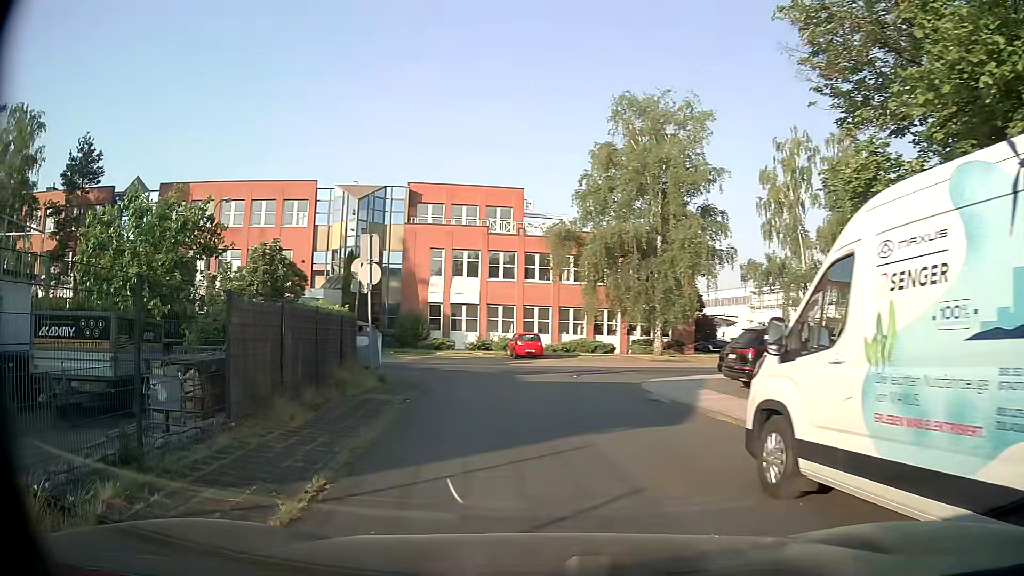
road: unclassified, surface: asphalt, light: Day
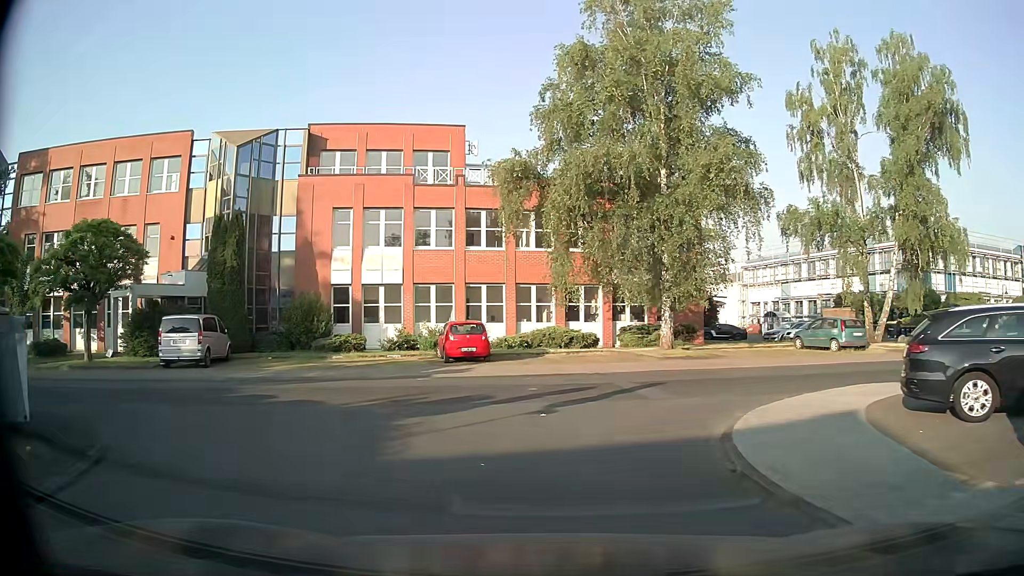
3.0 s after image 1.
(+0.3, +14.1) m; +3°
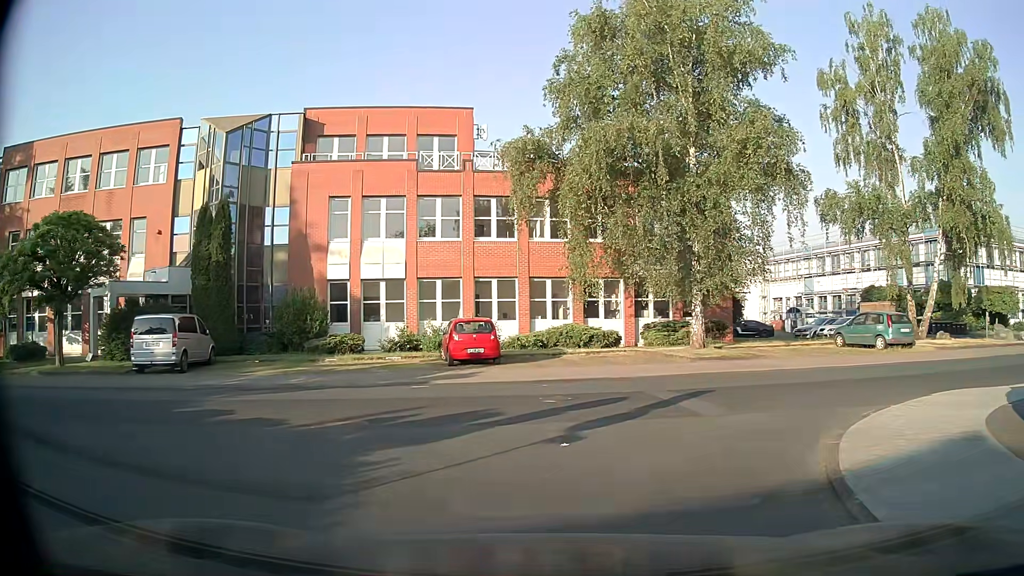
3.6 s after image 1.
(-0.1, +2.8) m; -2°
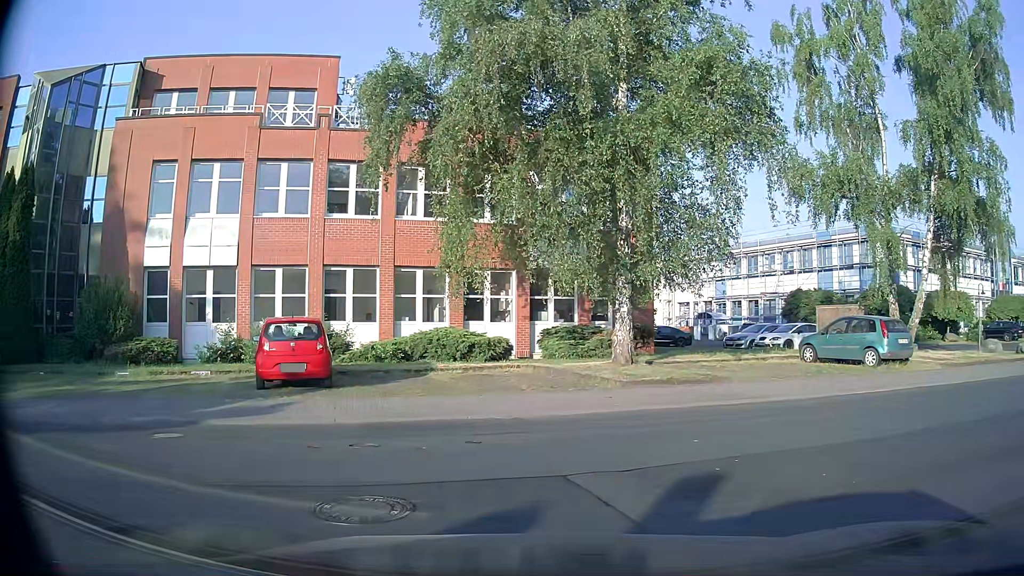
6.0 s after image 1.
(+0.4, +6.8) m; +9°
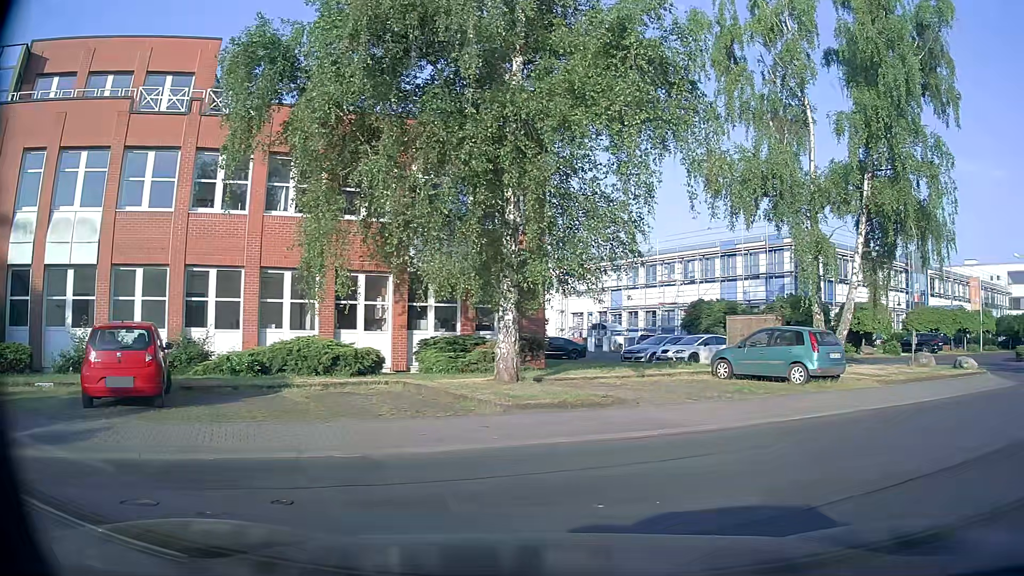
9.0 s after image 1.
(0.0, +2.5) m; +9°
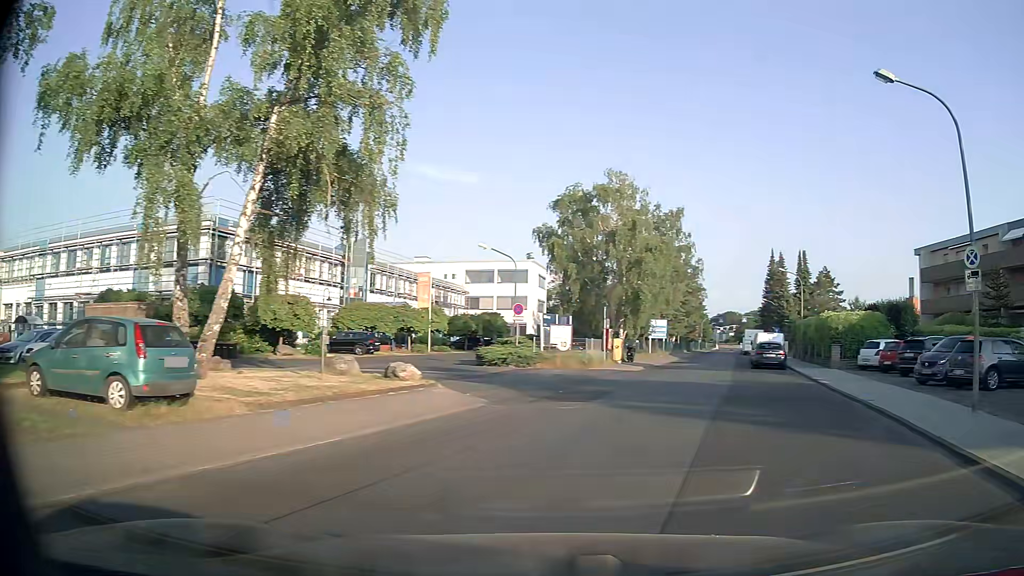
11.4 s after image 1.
(+2.9, +6.3) m; +47°
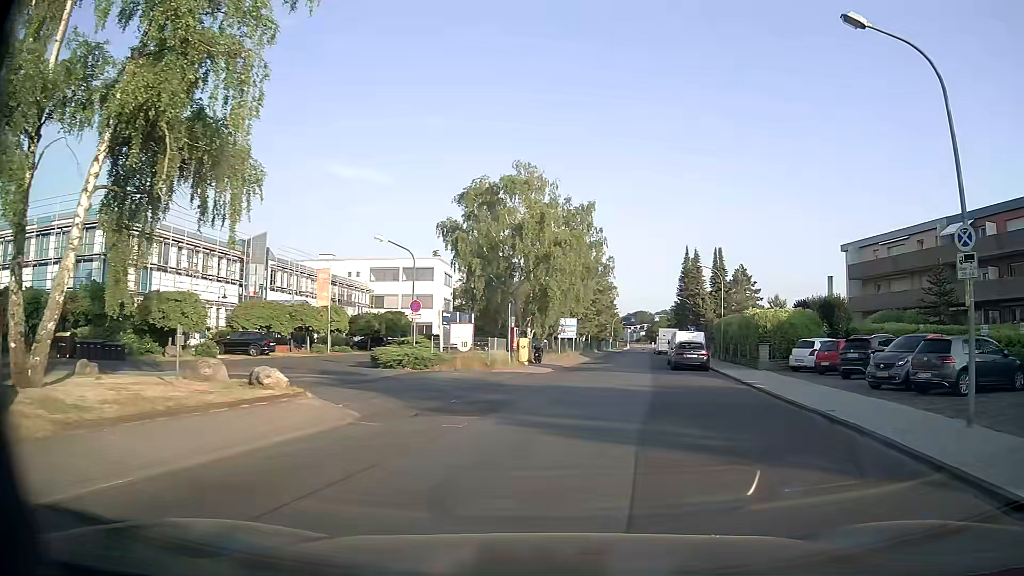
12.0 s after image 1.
(+0.2, +2.9) m; +8°
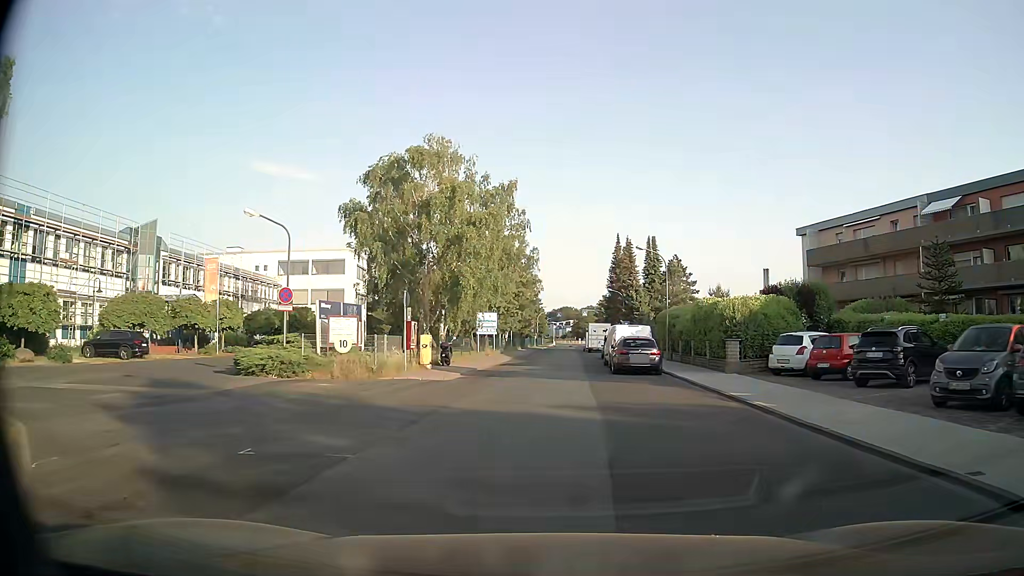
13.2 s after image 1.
(+0.6, +7.5) m; +7°
(0, +10) (0, +20) (+1, +30) (+1, +40) (+1, +50) (+2, +60) (+2, +70) (+3, +80) (+4, +90) (+6, +100) m
